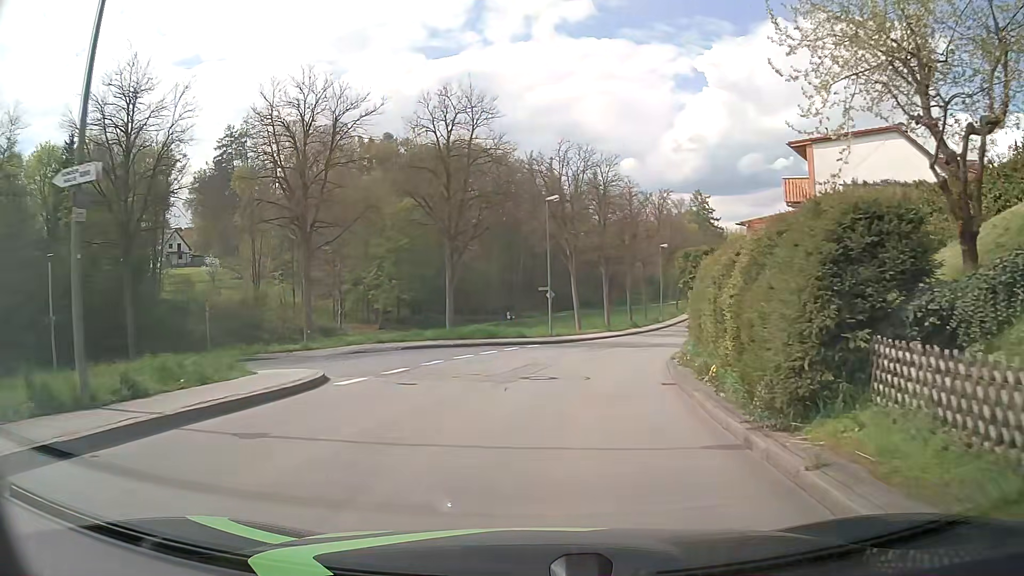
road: unclassified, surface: asphalt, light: Day
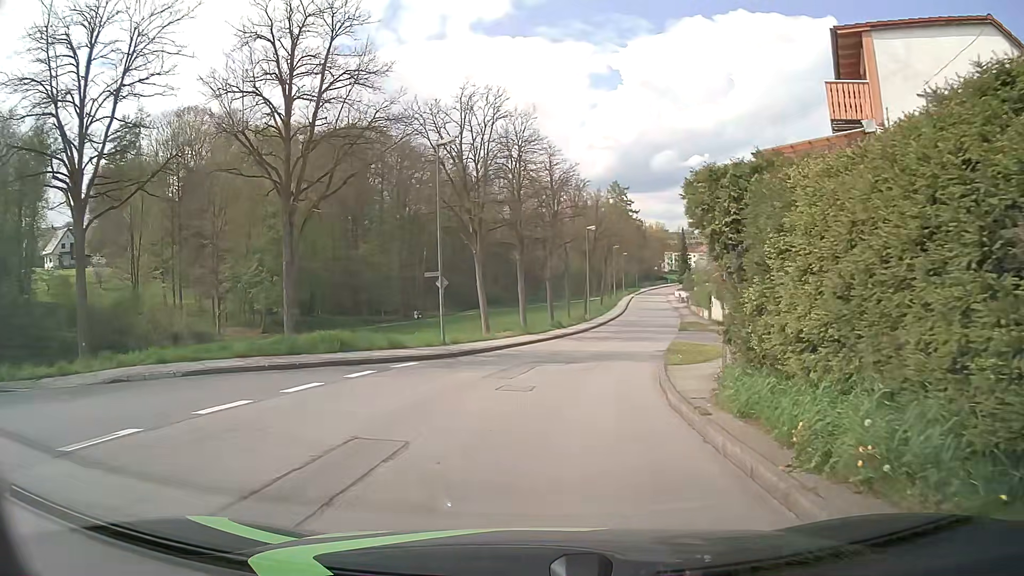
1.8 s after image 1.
(+0.6, +12.0) m; +7°
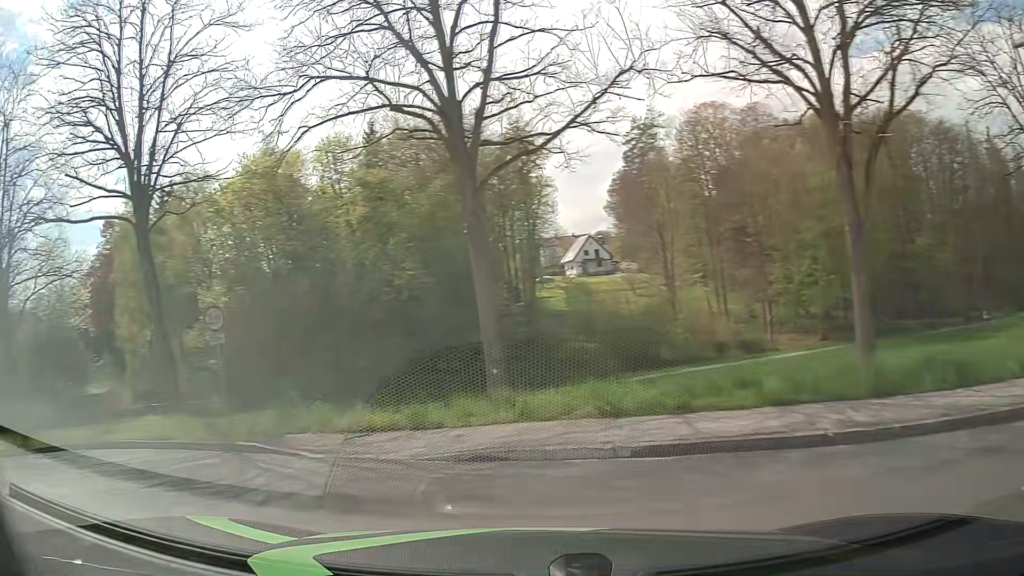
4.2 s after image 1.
(-2.6, +9.5) m; -50°
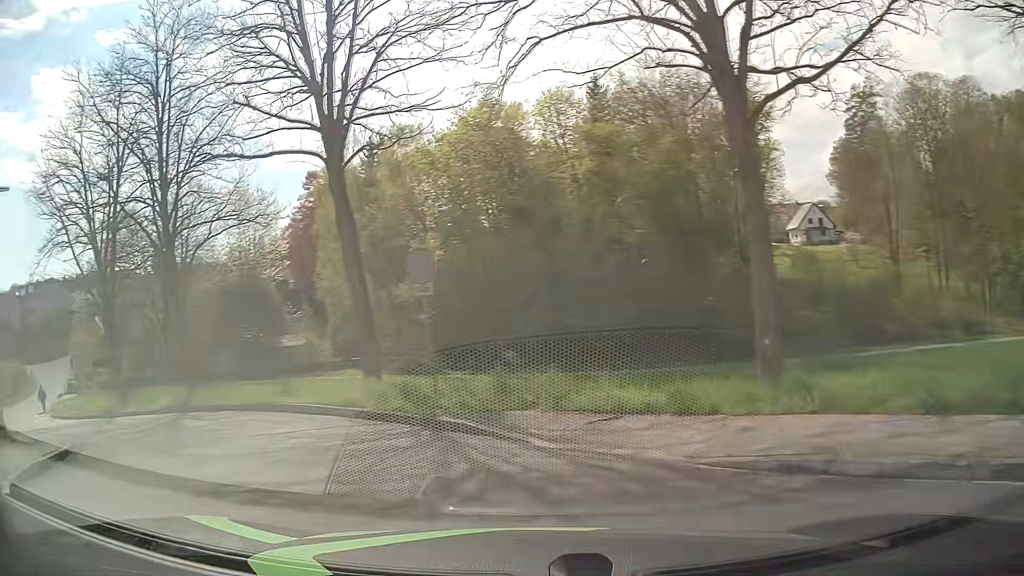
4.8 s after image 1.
(-0.4, +2.6) m; -21°
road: residential
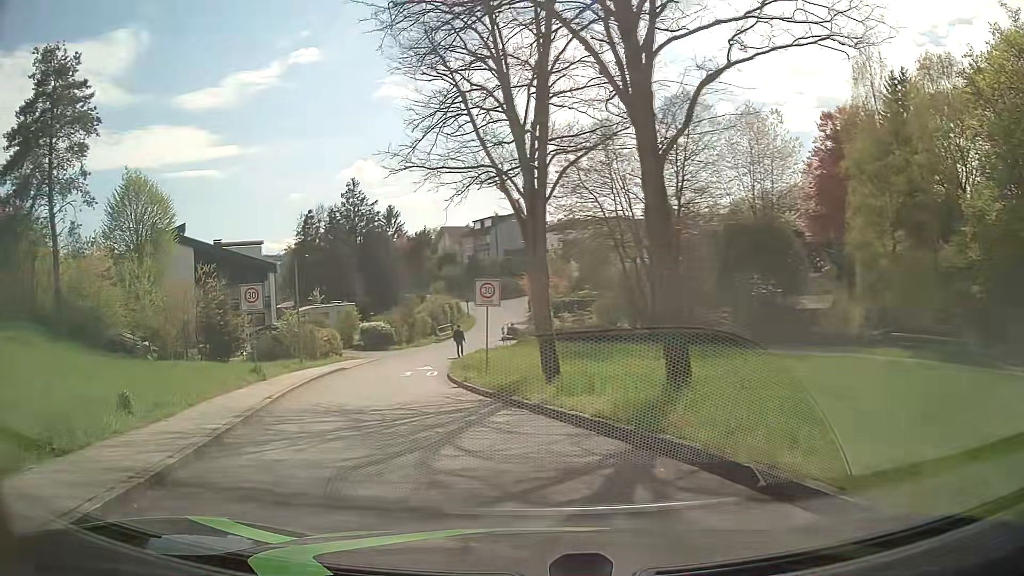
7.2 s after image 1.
(-4.4, +12.1) m; -39°
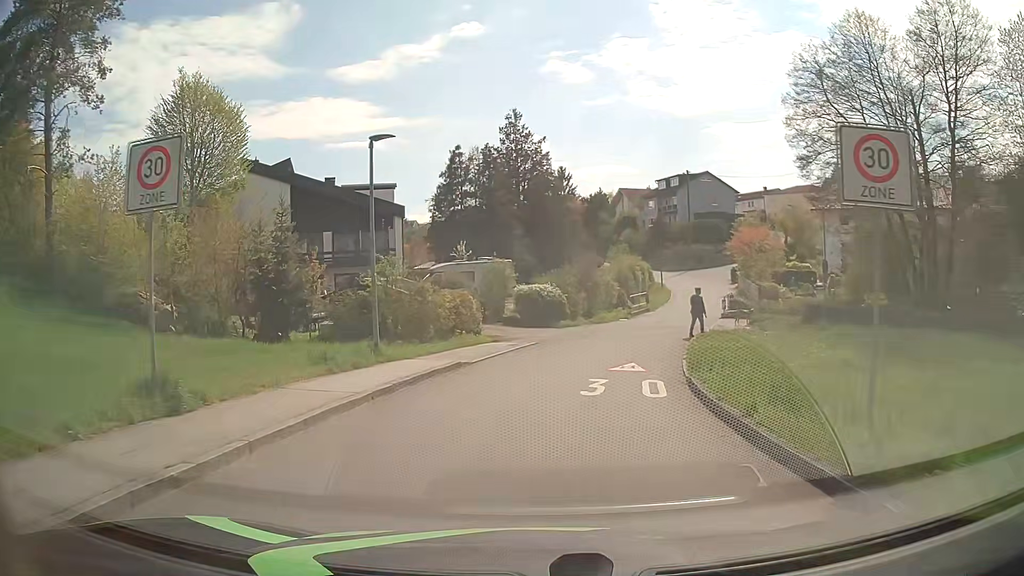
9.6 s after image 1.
(-2.9, +15.8) m; -14°
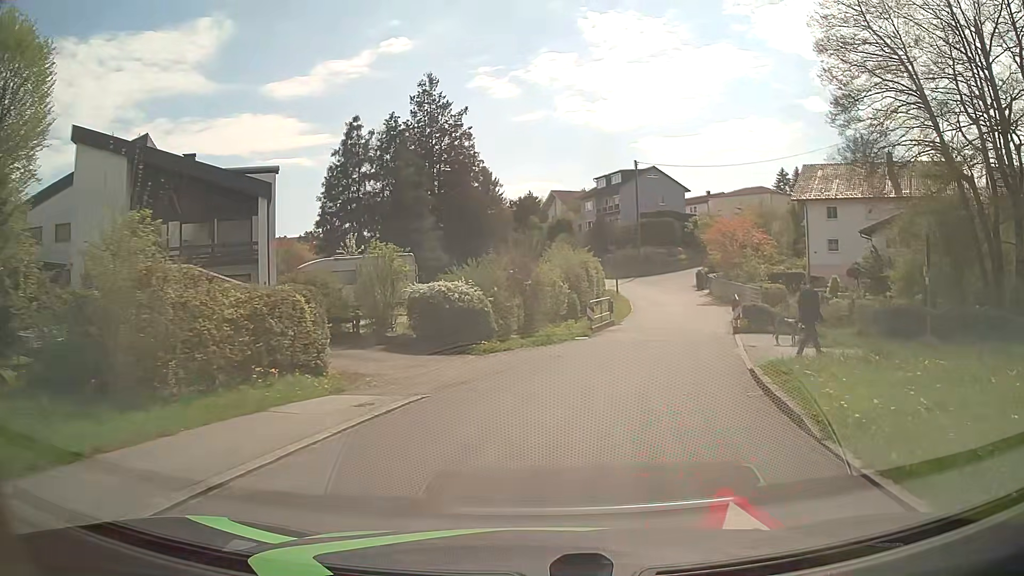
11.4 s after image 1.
(+0.4, +12.7) m; +6°
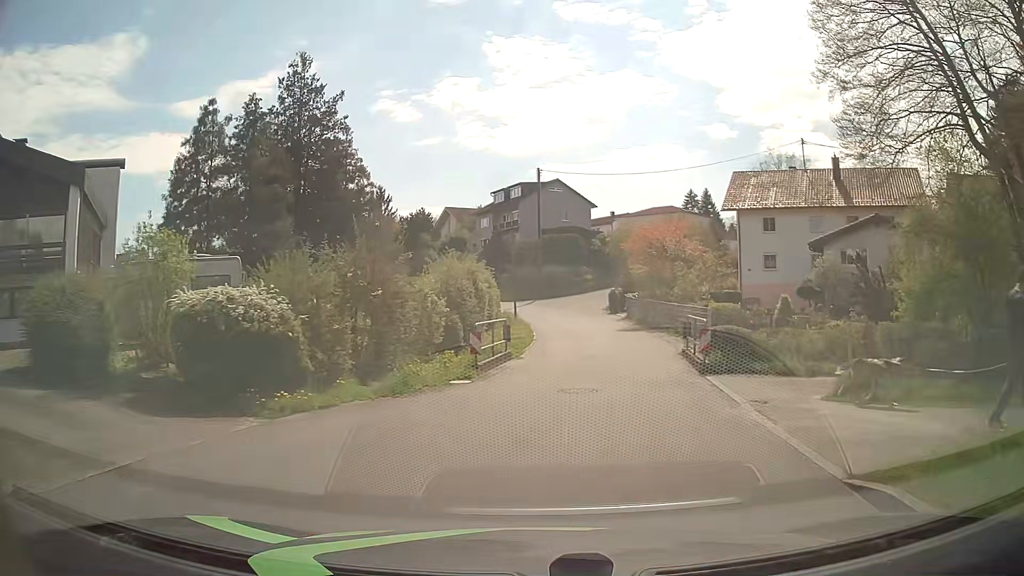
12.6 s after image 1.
(+0.6, +8.2) m; +9°
